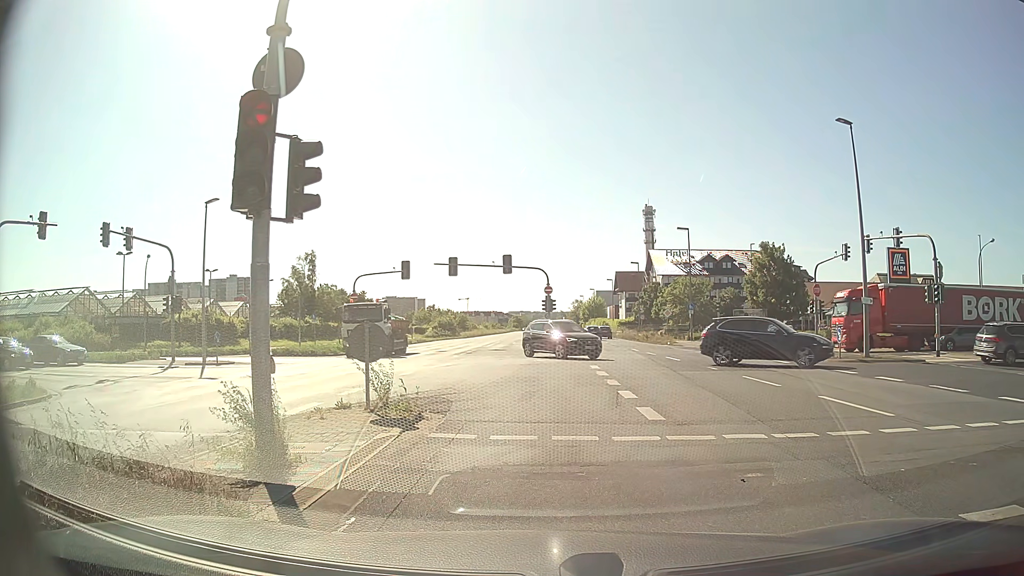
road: primary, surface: asphalt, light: Day
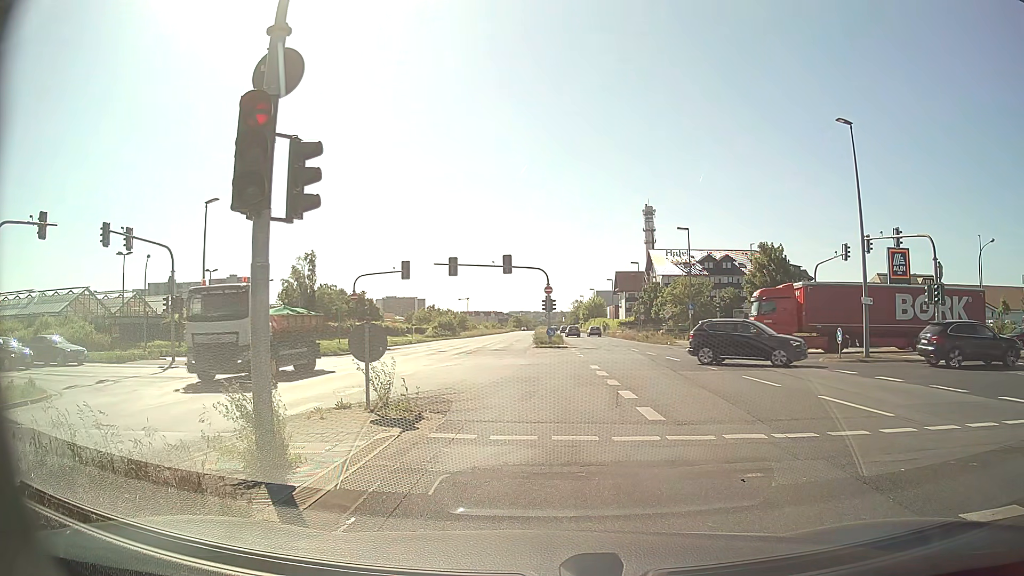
(0.0, 0.0) m; 0°
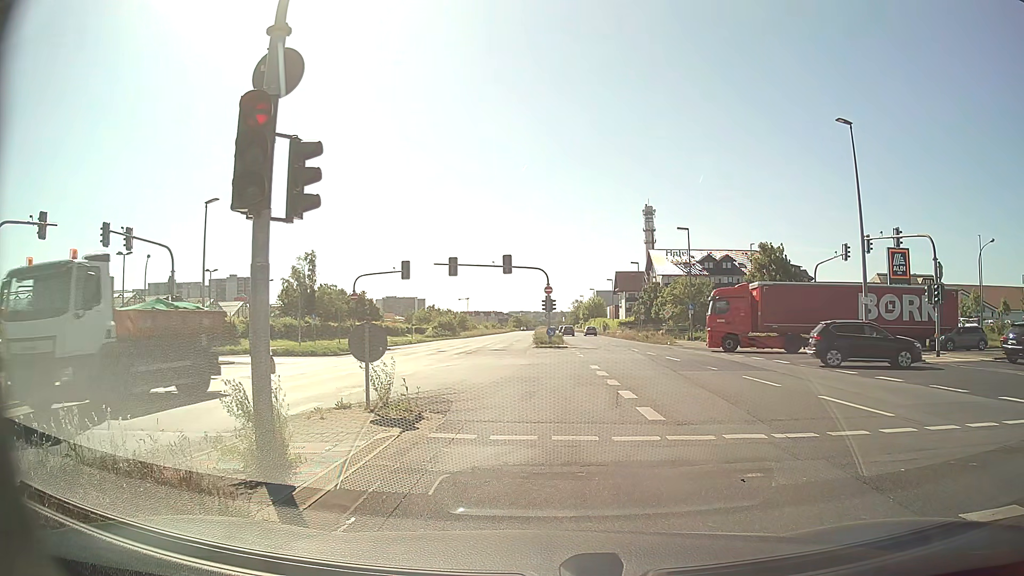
(0.0, 0.0) m; 0°
